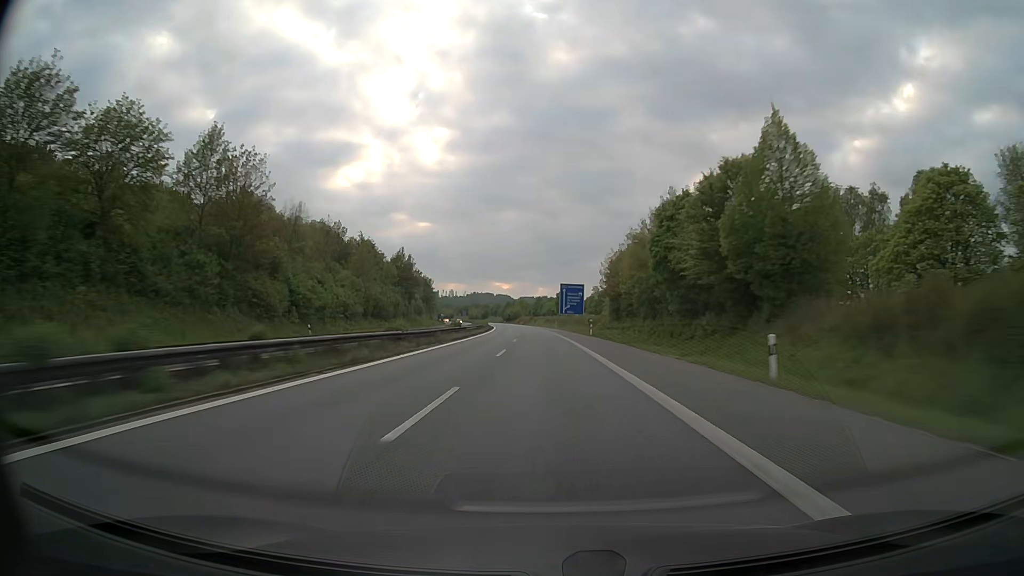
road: motorway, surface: asphalt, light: Day
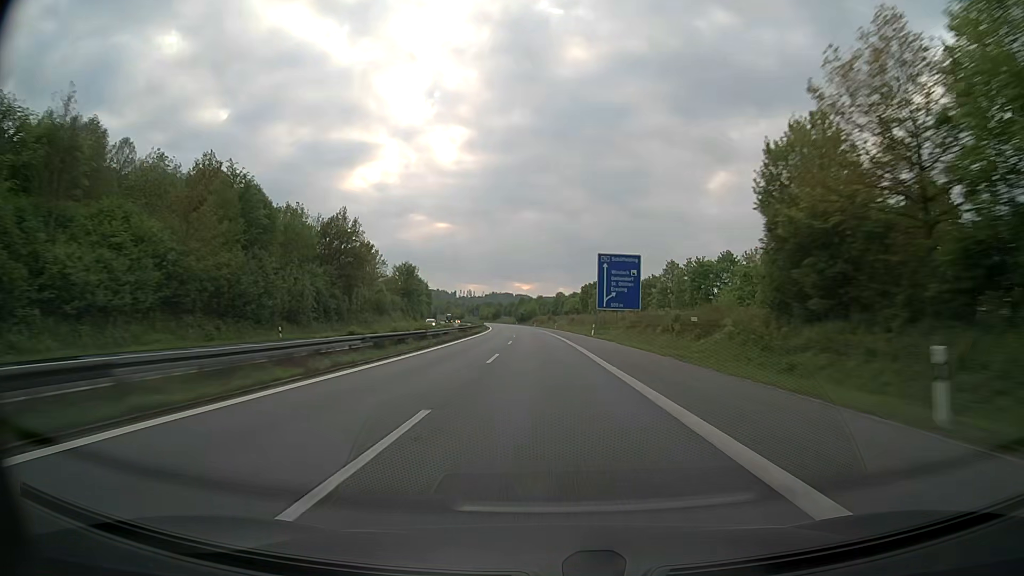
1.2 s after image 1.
(-0.8, +57.0) m; -2°
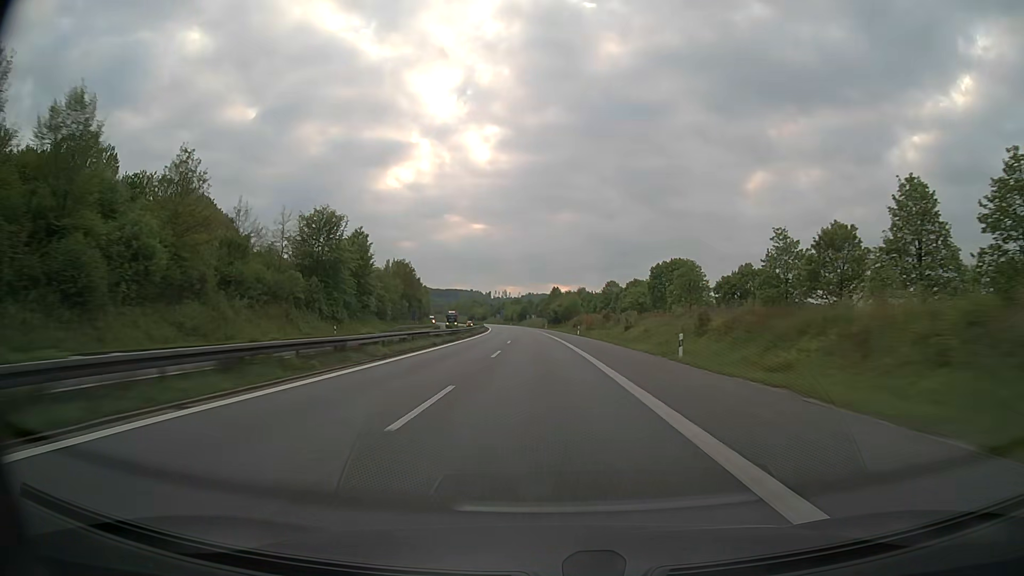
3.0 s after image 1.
(-2.1, +85.5) m; -3°
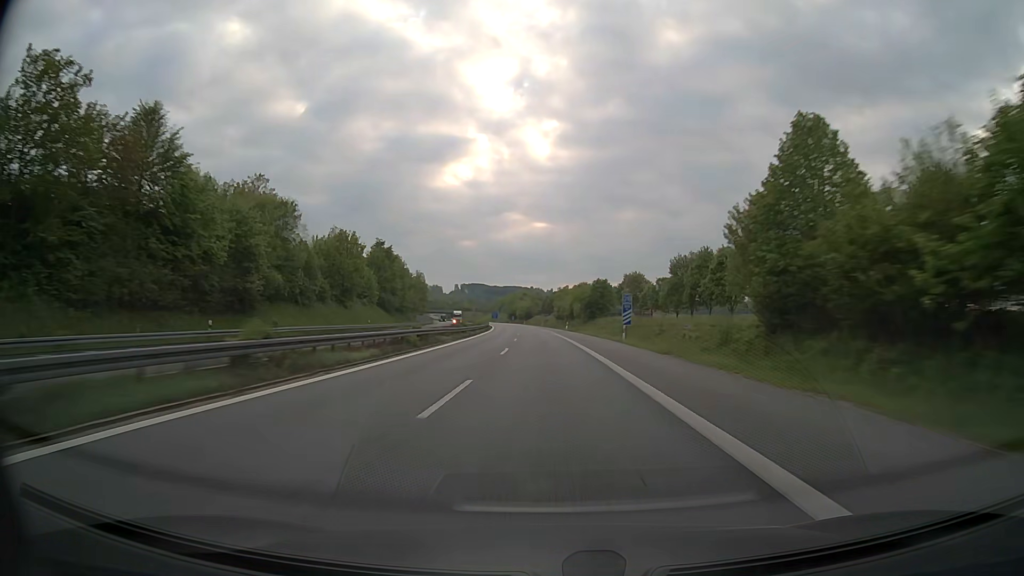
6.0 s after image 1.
(-7.1, +142.4) m; -5°
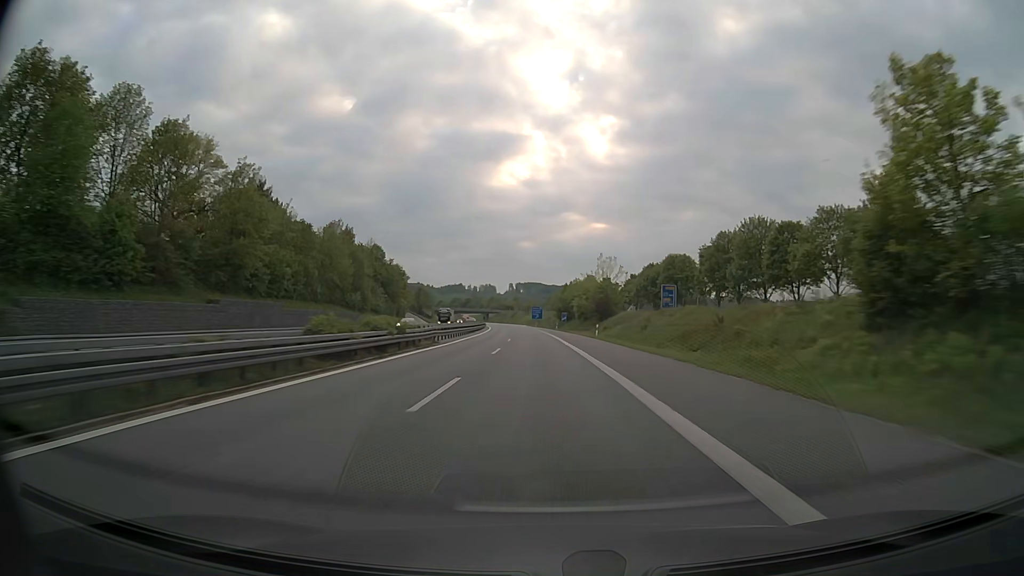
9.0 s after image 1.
(-6.1, +142.5) m; -5°
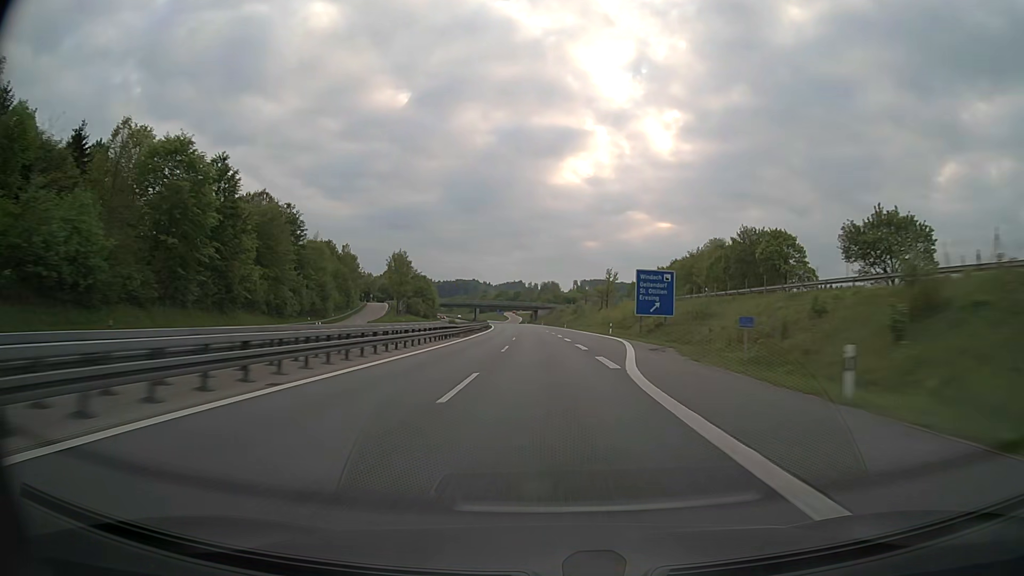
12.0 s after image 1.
(-6.9, +142.4) m; -5°
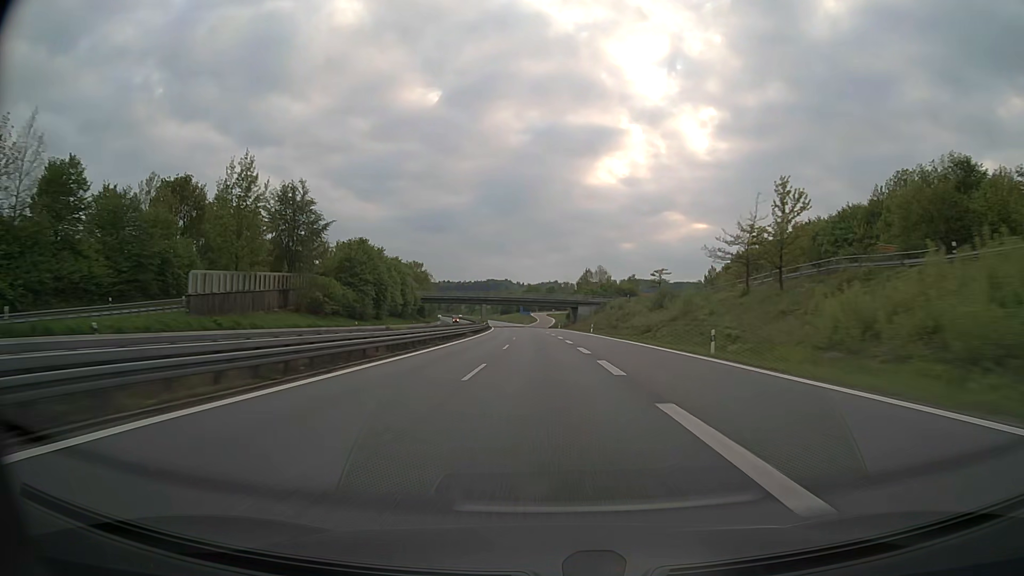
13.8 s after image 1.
(-2.1, +85.5) m; -3°
(0, +10) (0, +20) (0, +30) (-1, +40) (-1, +50) (-1, +60) (-2, +70) (-2, +80) (-3, +90) (-3, +100) m
